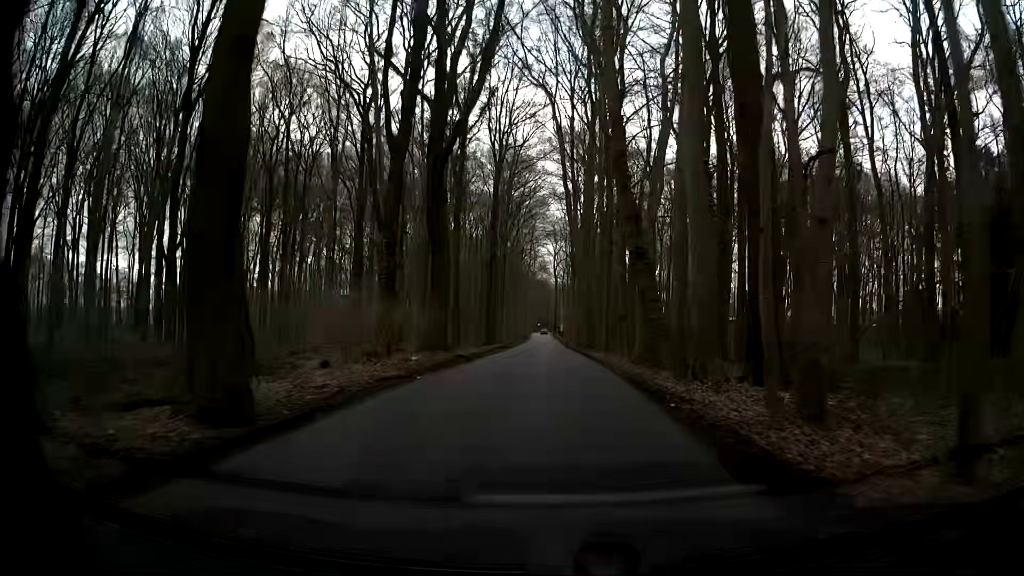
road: unclassified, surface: asphalt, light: Day
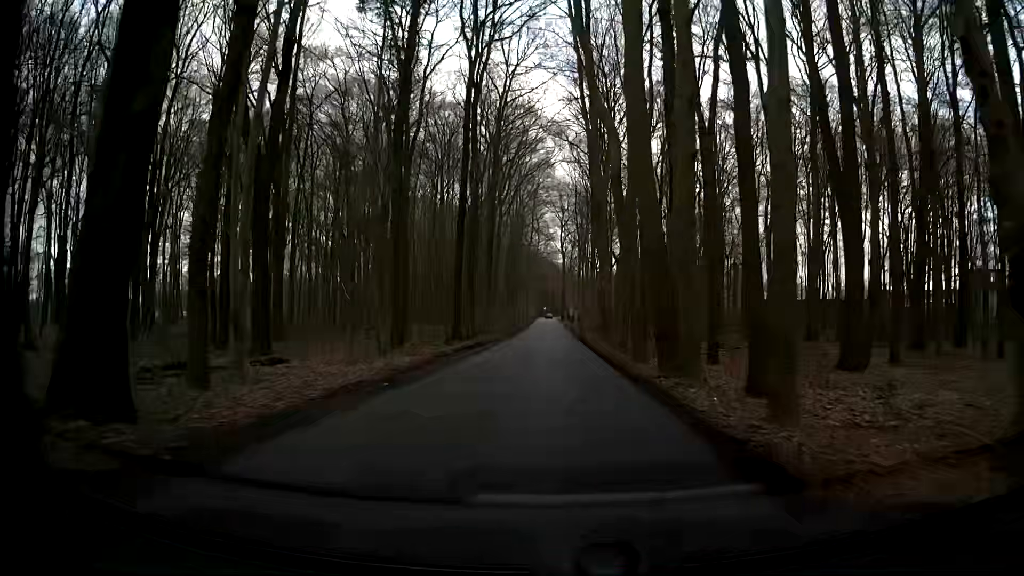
(+0.4, +24.2) m; +2°
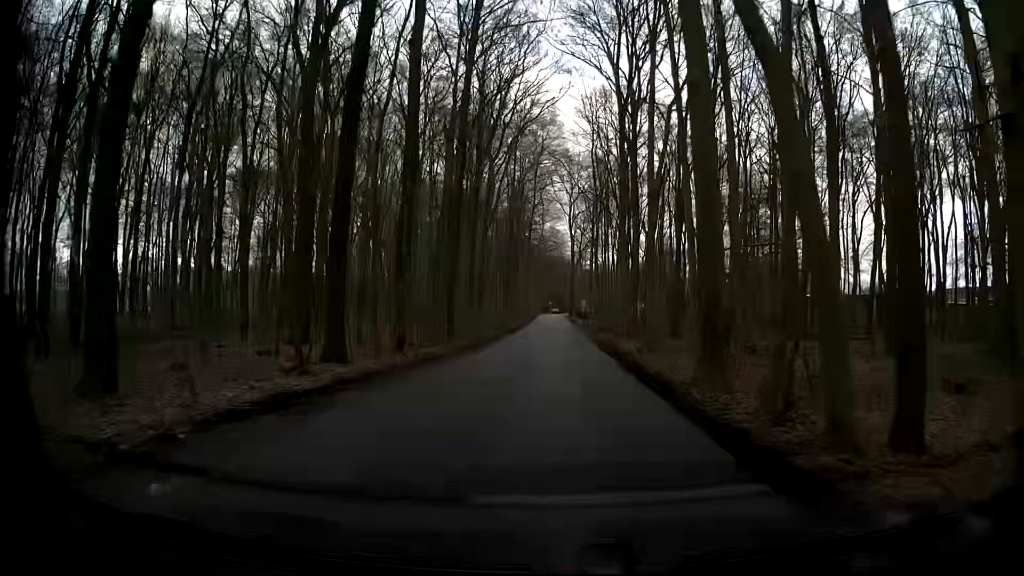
(-0.6, +24.2) m; -1°
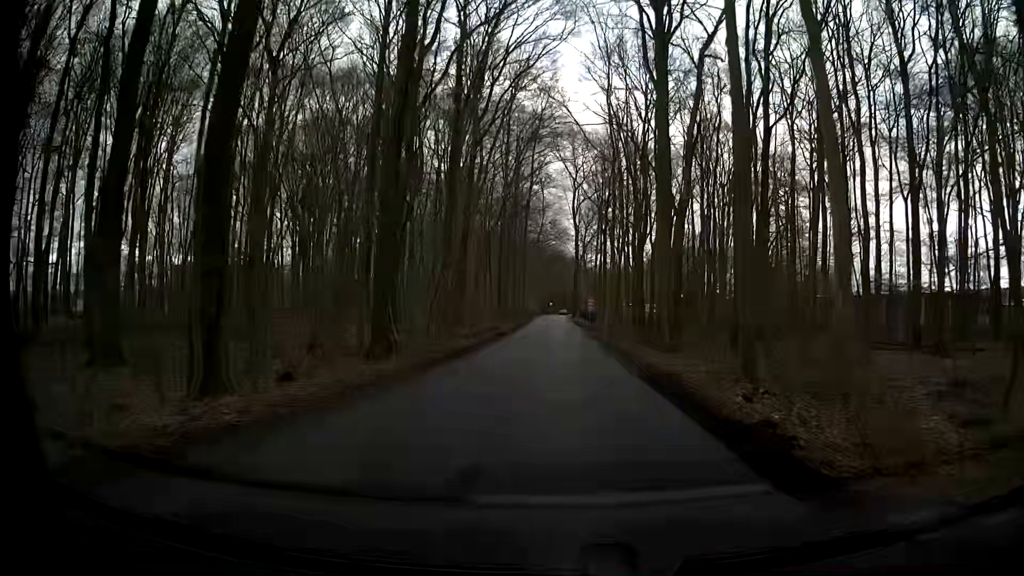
(-0.4, +15.2) m; -2°
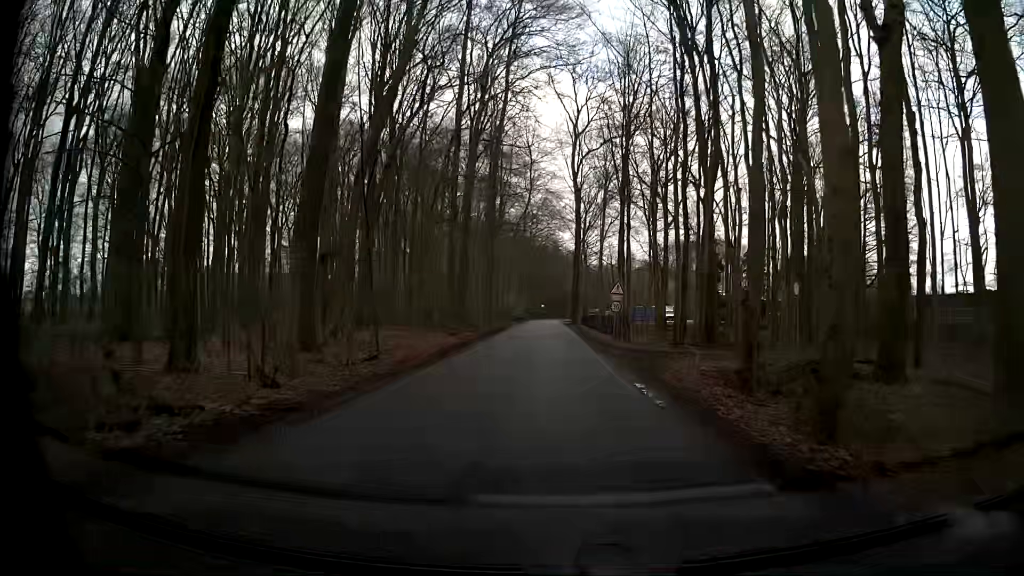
(+0.5, +33.2) m; +3°
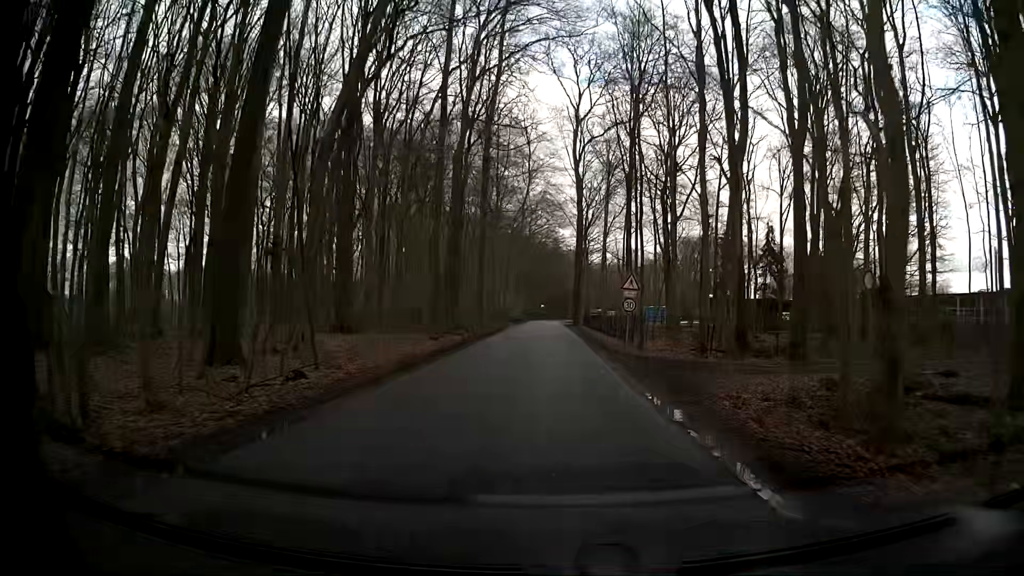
(-0.1, +5.7) m; -2°
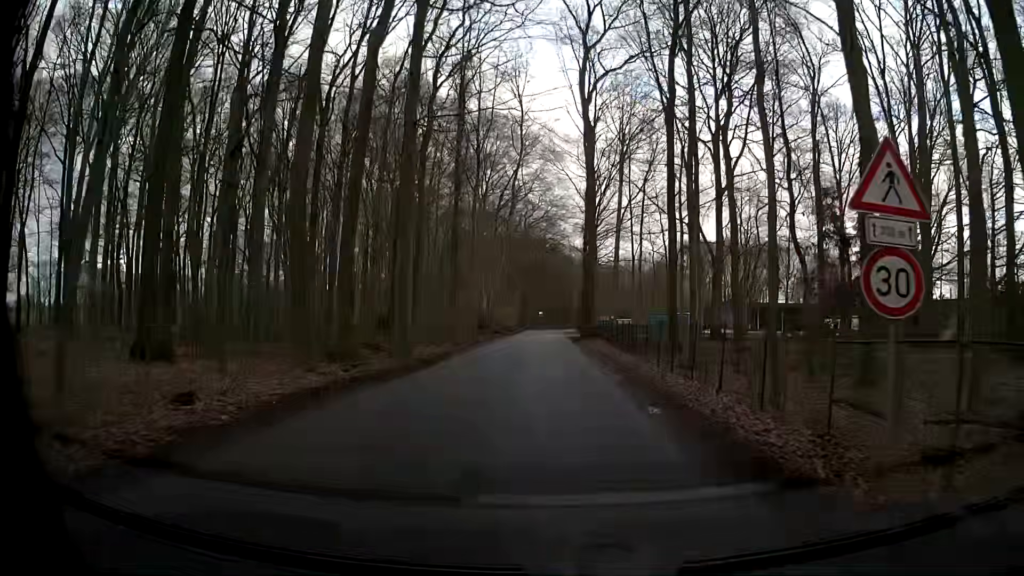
(+0.5, +20.5) m; +1°
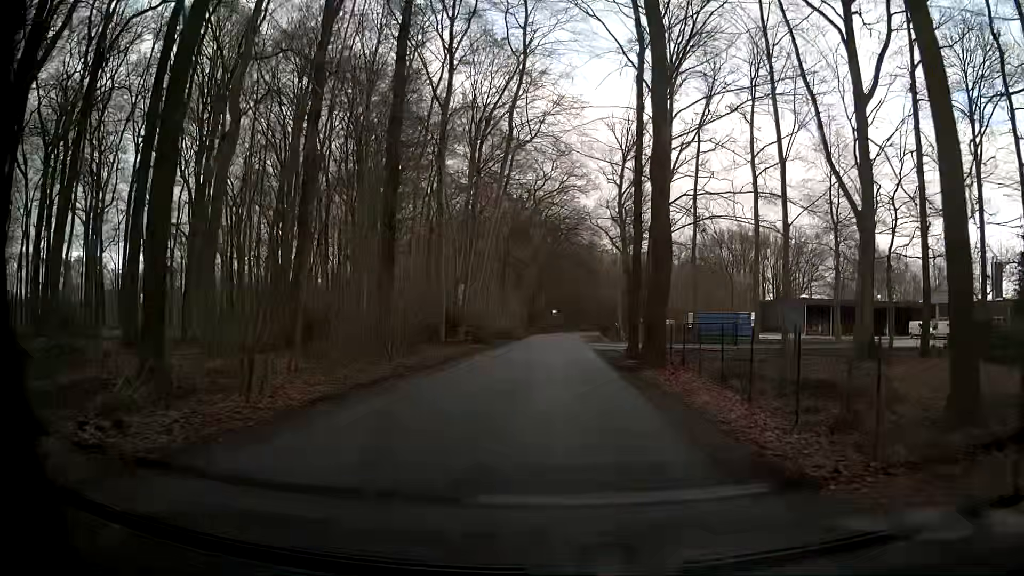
(-0.7, +24.6) m; -3°
(0, +10) (0, +20) (+1, +30) (+1, +40) (+1, +50) (+2, +60) (+2, +70) (+4, +80) (+6, +90) (+9, +99) m
